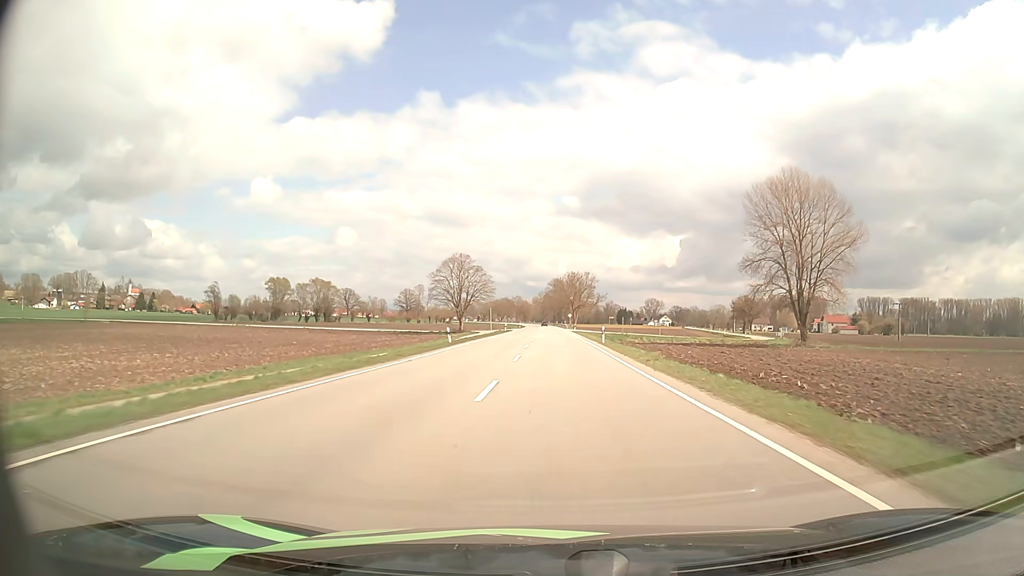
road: primary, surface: asphalt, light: Day
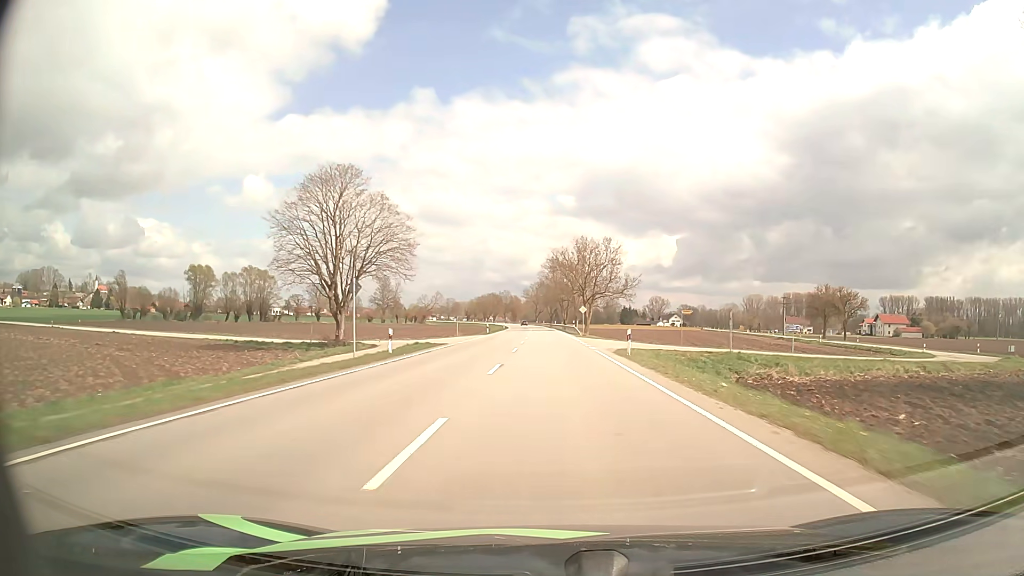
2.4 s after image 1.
(+0.4, +65.7) m; 0°
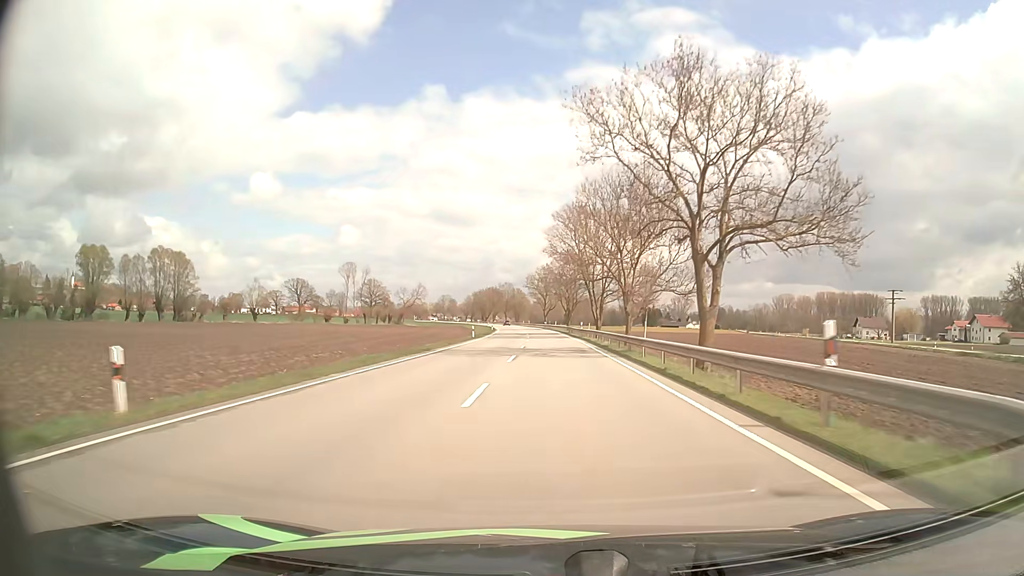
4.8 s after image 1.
(-0.5, +66.3) m; -1°
(0, +10) (0, +20) (0, +30) (0, +40) (0, +50) (-1, +60) (-1, +70) (-1, +80) (-2, +90) (-2, +100) m
